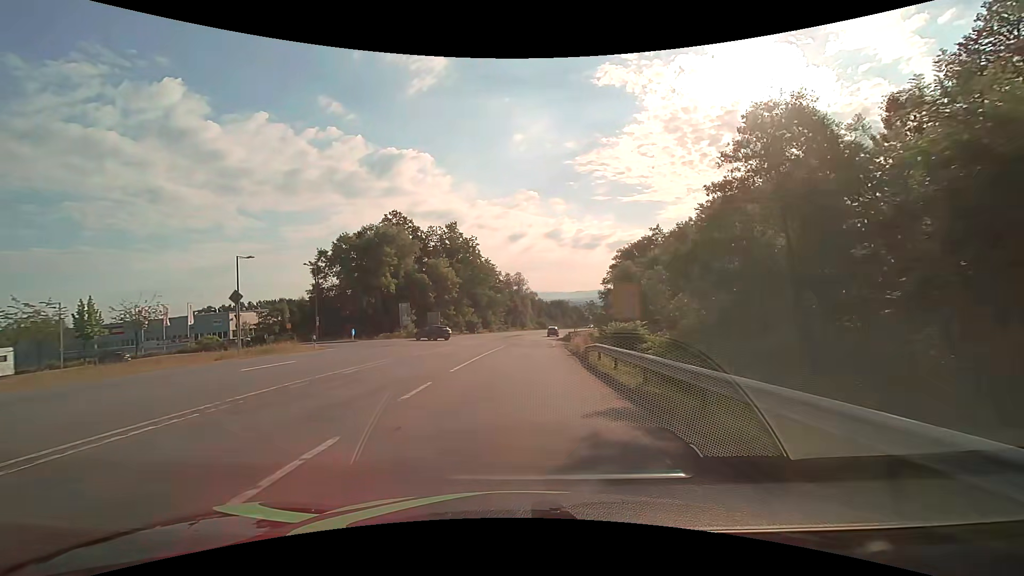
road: secondary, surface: asphalt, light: Day
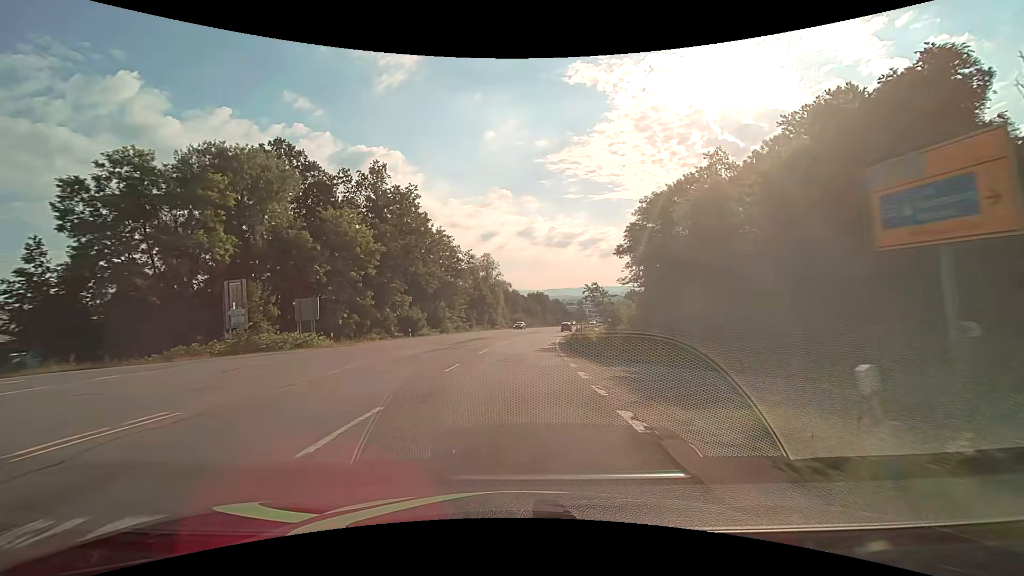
(+0.9, +34.9) m; +3°
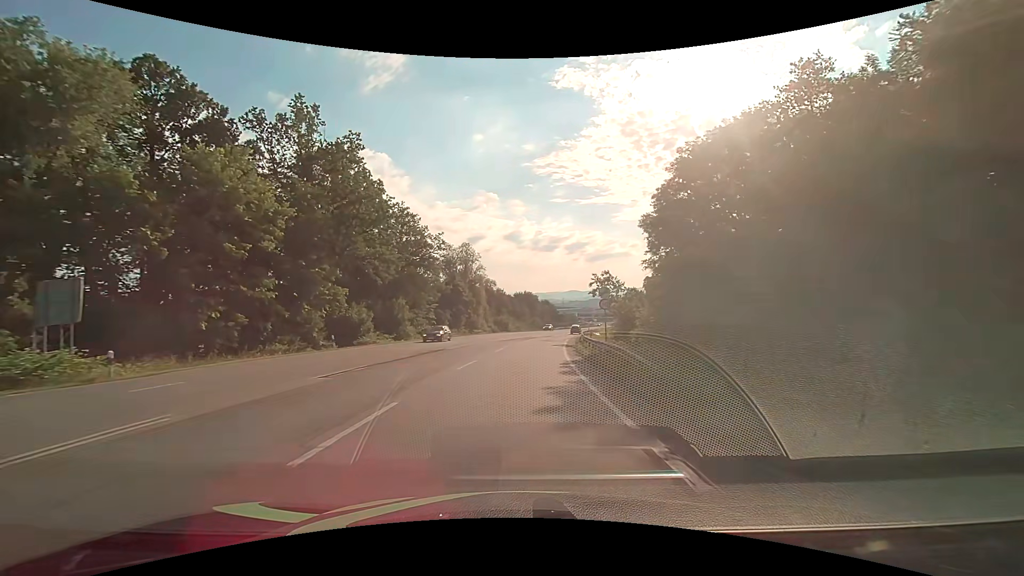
(+0.1, +17.9) m; +1°
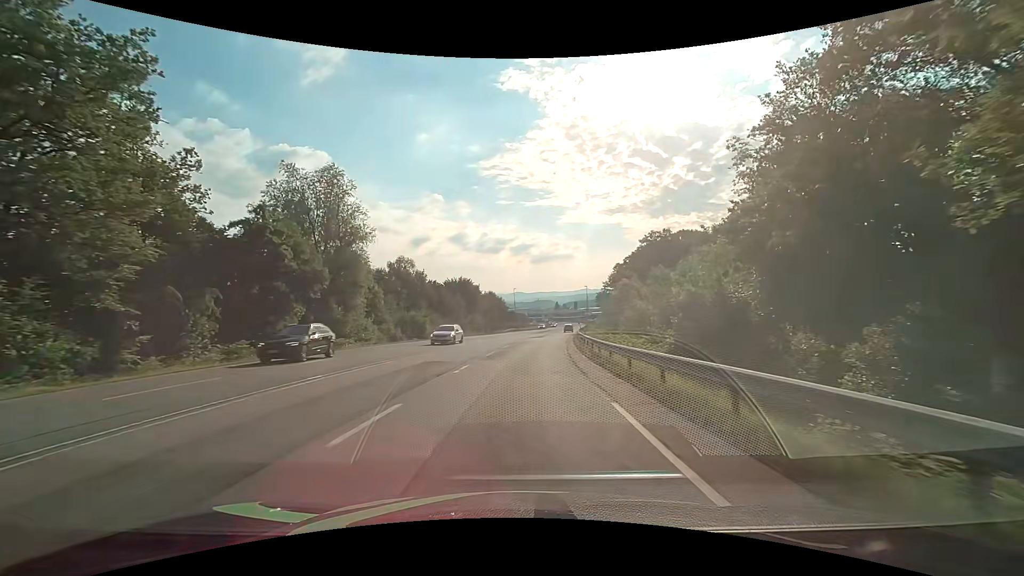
(+2.4, +44.8) m; +7°
(0, +10) (0, +20) (+1, +30) (+2, +40) (+3, +50) (+4, +60) (+5, +70) (+6, +80) (+8, +90) (+9, +99) m
